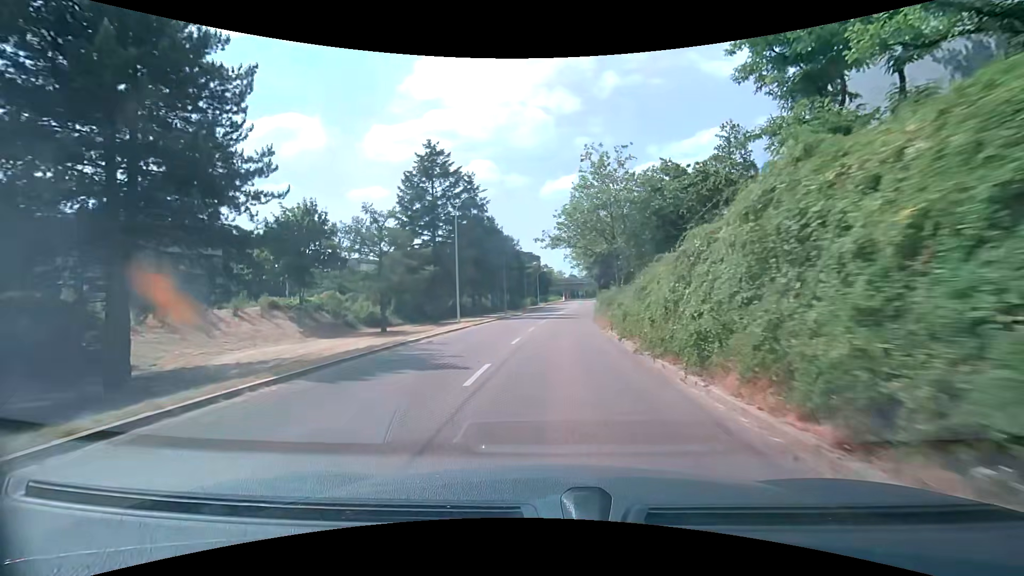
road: tertiary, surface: asphalt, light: Day
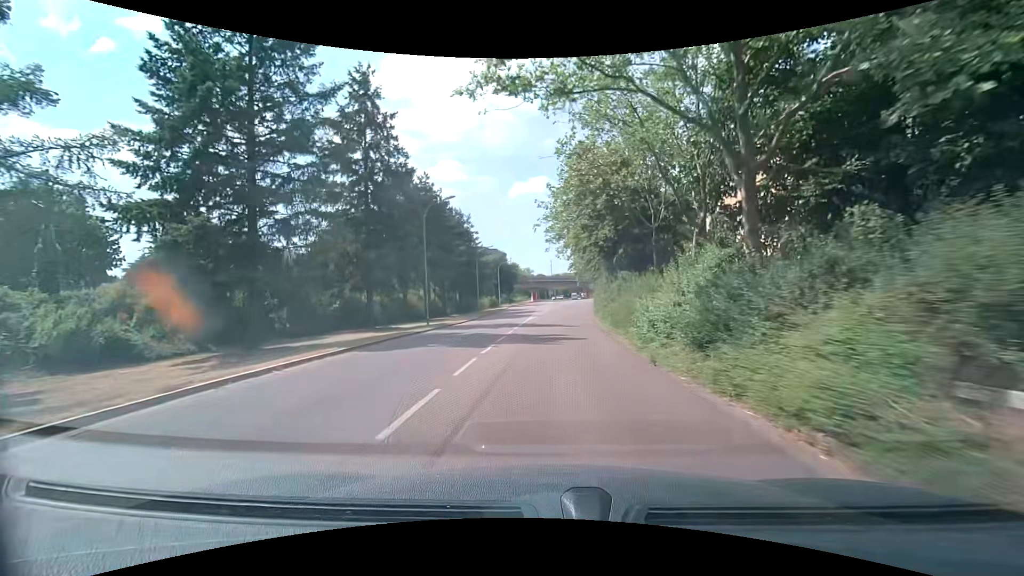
(+0.7, +30.2) m; +3°
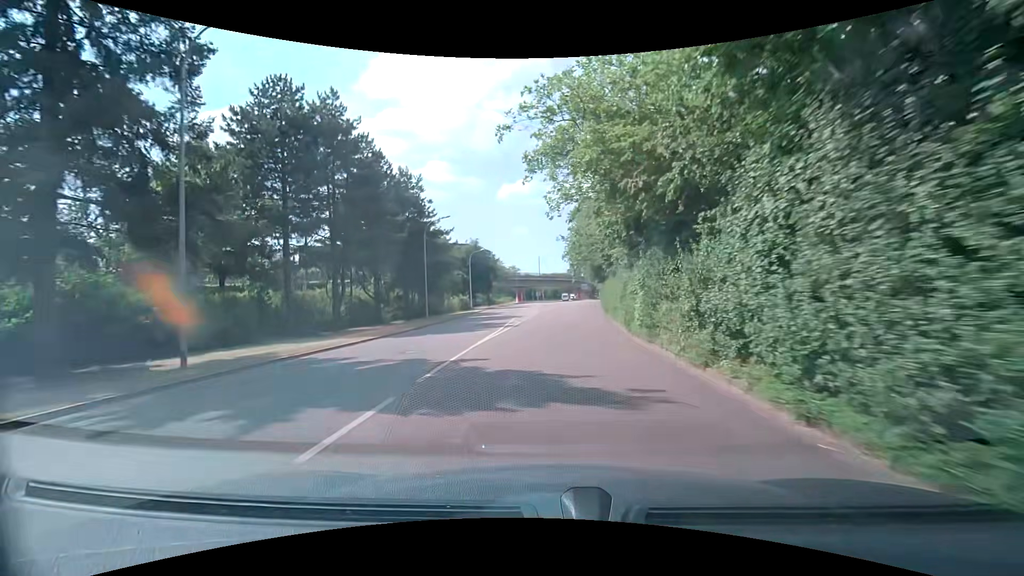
(+0.3, +23.2) m; +1°
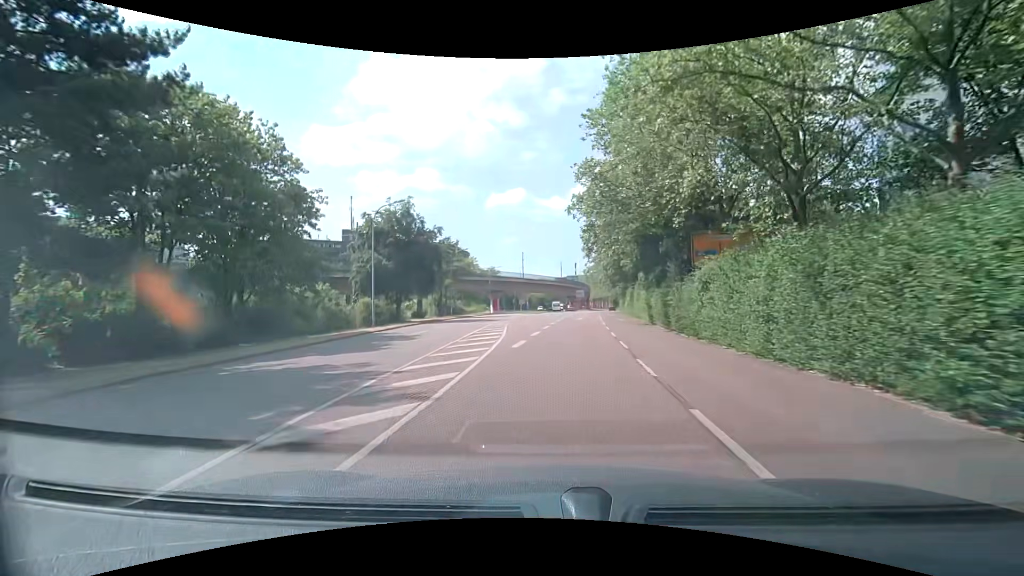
(+0.4, +38.6) m; +2°
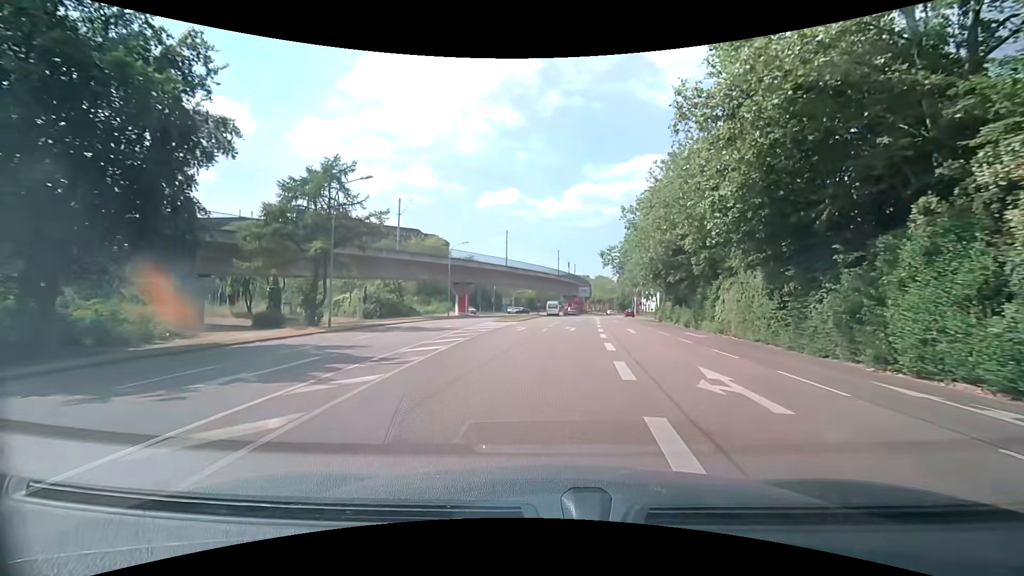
(-0.2, +36.5) m; +1°
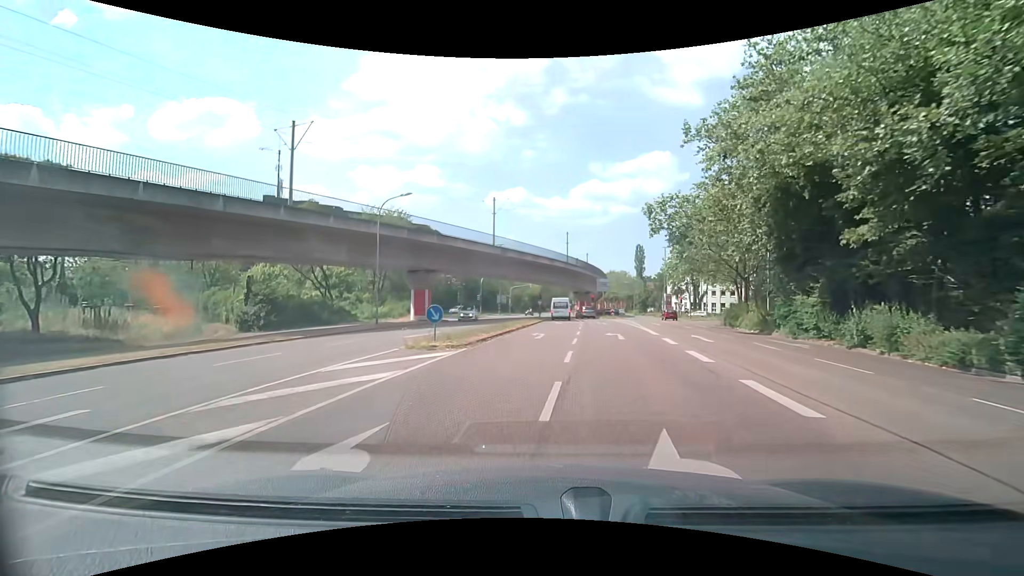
(+0.7, +26.4) m; 0°
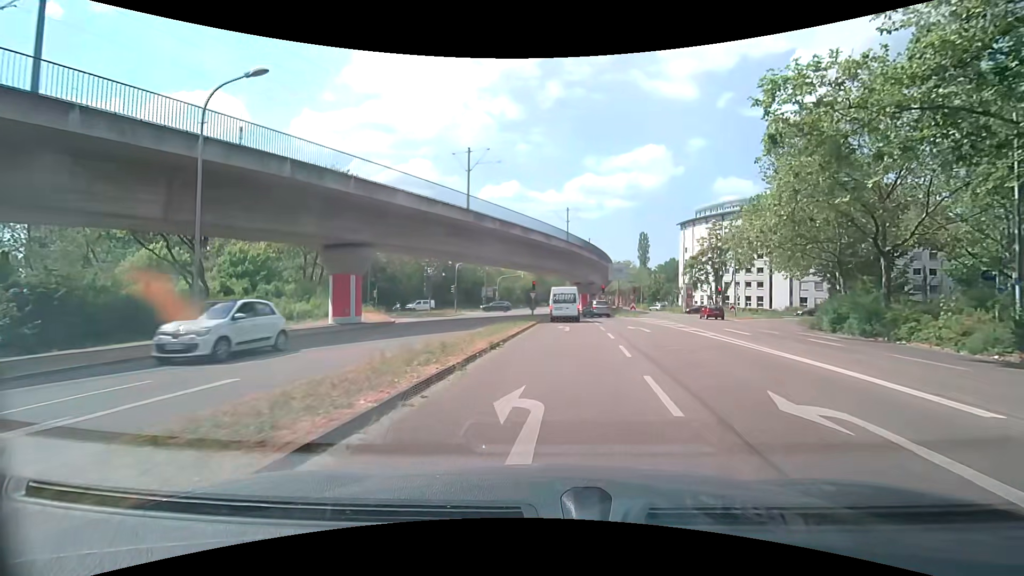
(-0.2, +17.7) m; 0°
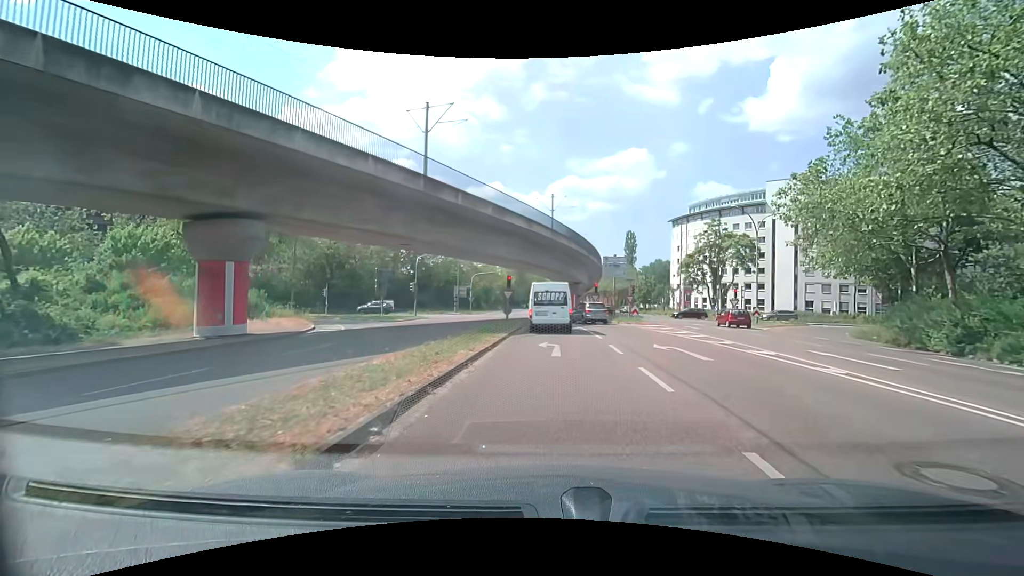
(+0.3, +10.0) m; +2°
